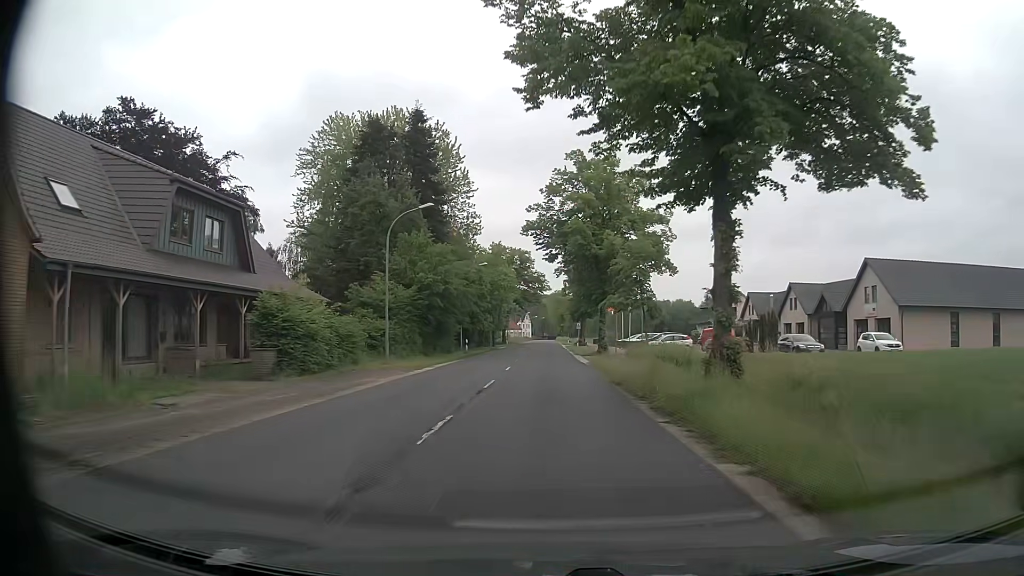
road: secondary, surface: asphalt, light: Day
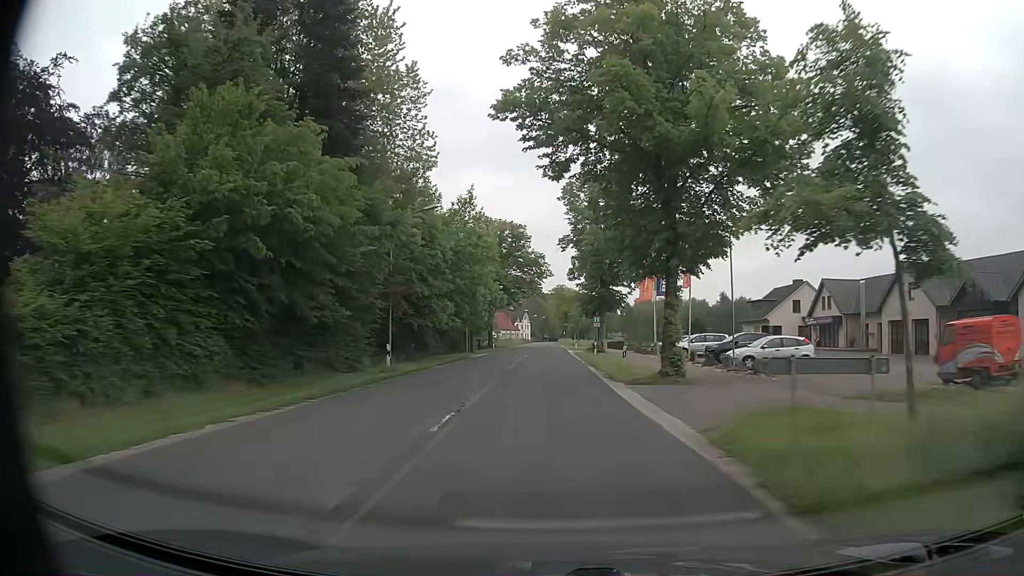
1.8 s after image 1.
(-0.1, +25.9) m; 0°
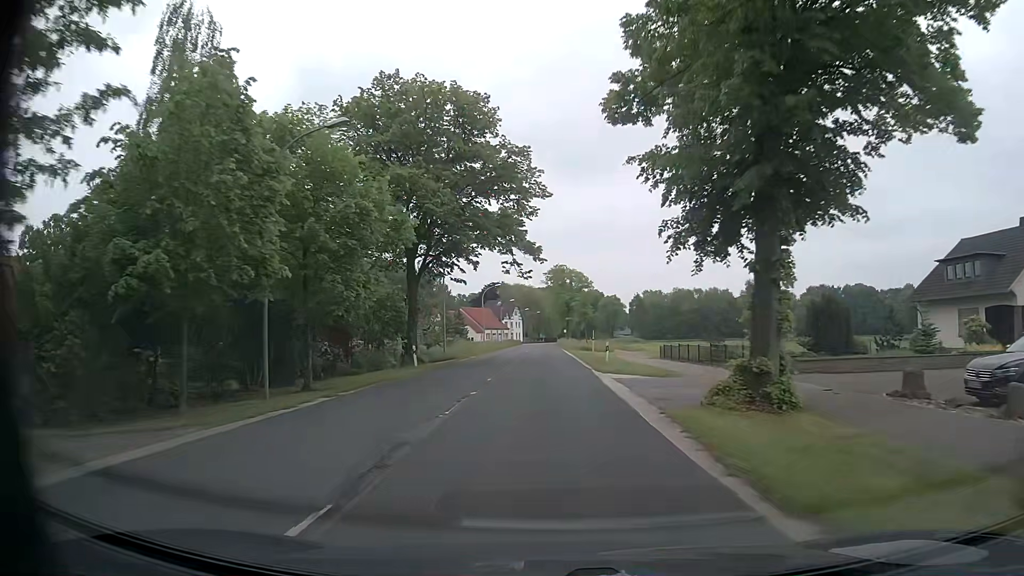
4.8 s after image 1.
(+0.1, +43.3) m; +1°
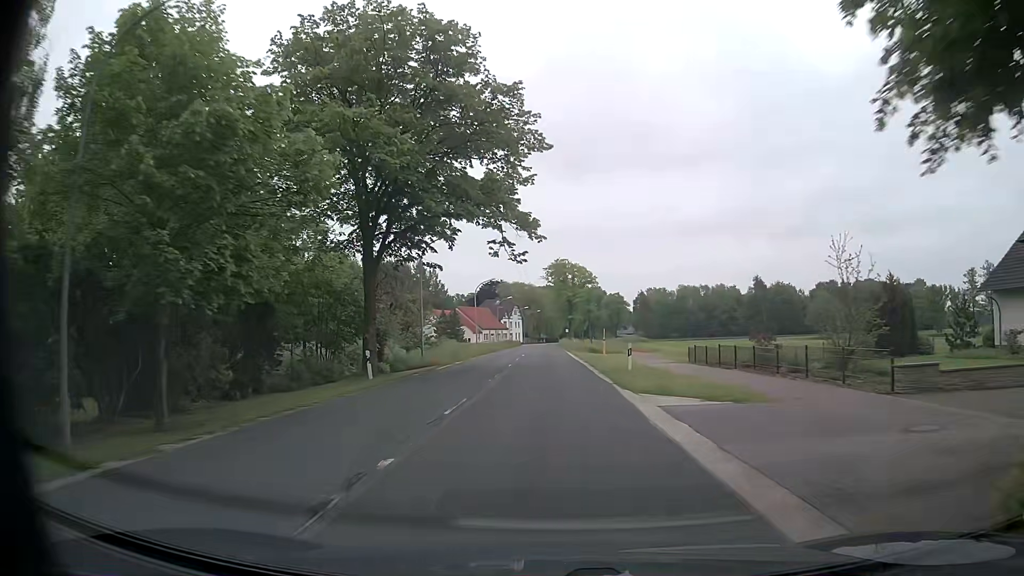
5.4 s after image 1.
(-0.1, +8.7) m; -1°
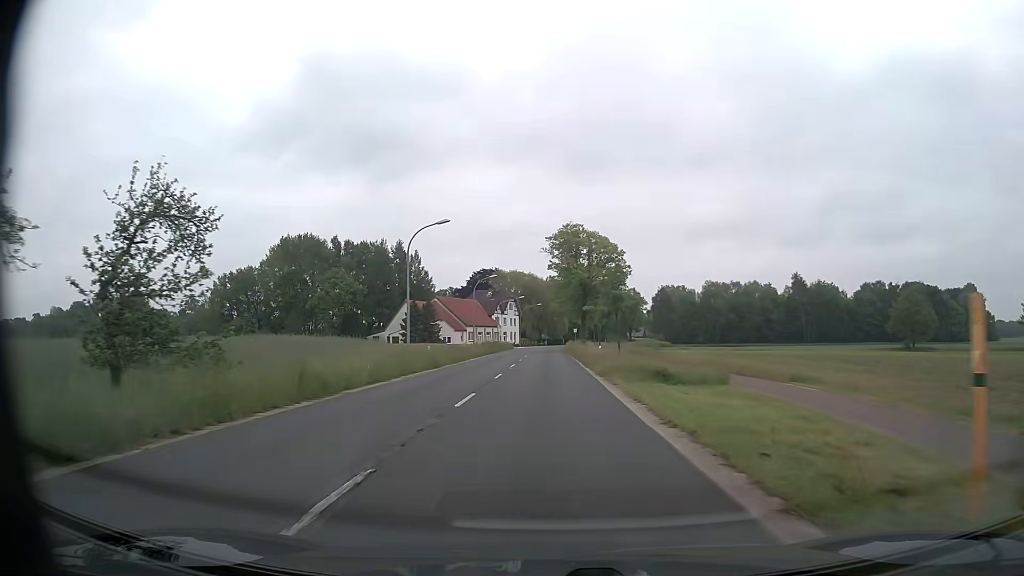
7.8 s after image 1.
(+0.2, +34.7) m; 0°
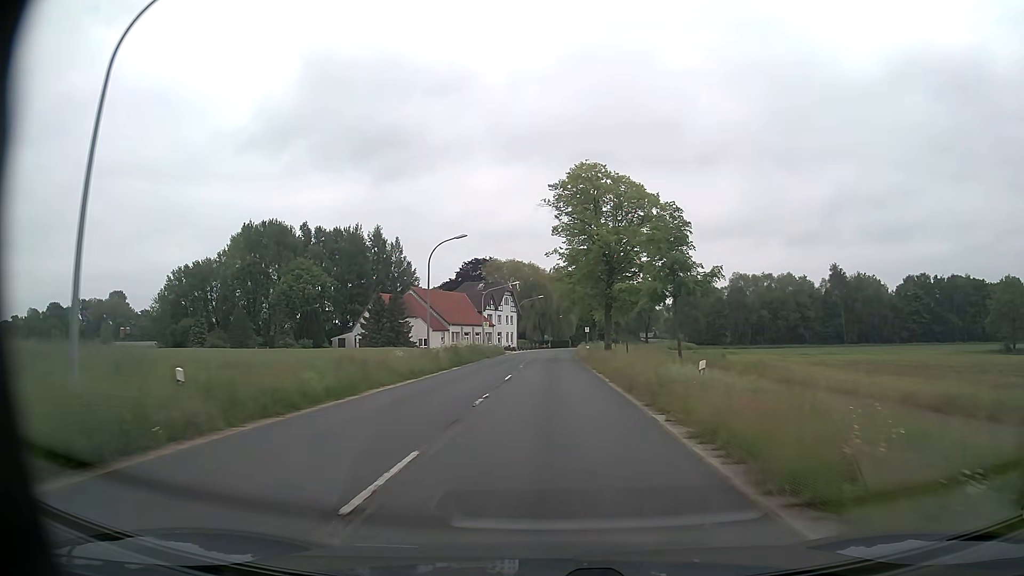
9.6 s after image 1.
(-0.1, +26.1) m; 0°
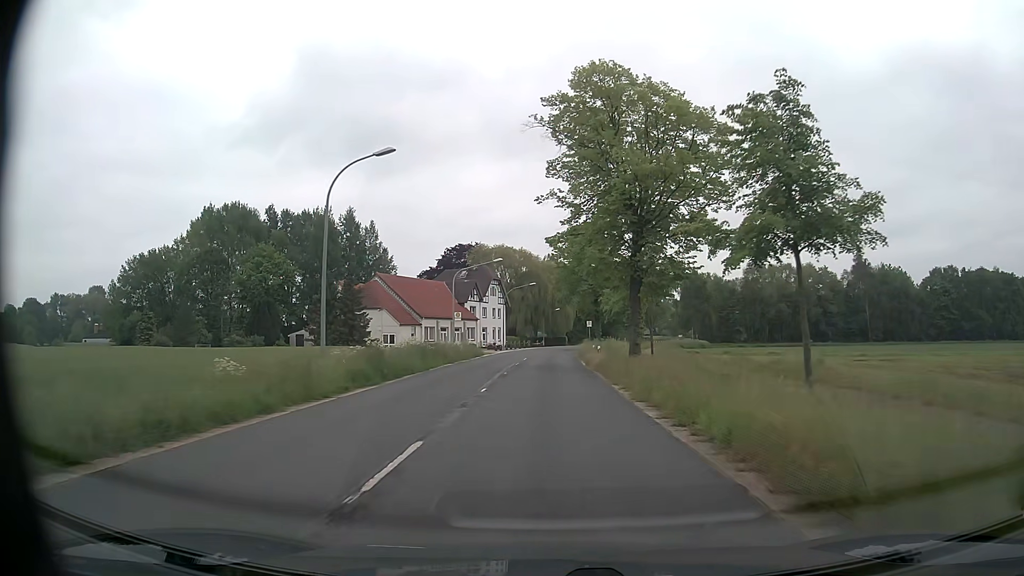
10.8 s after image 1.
(+0.1, +17.4) m; 0°
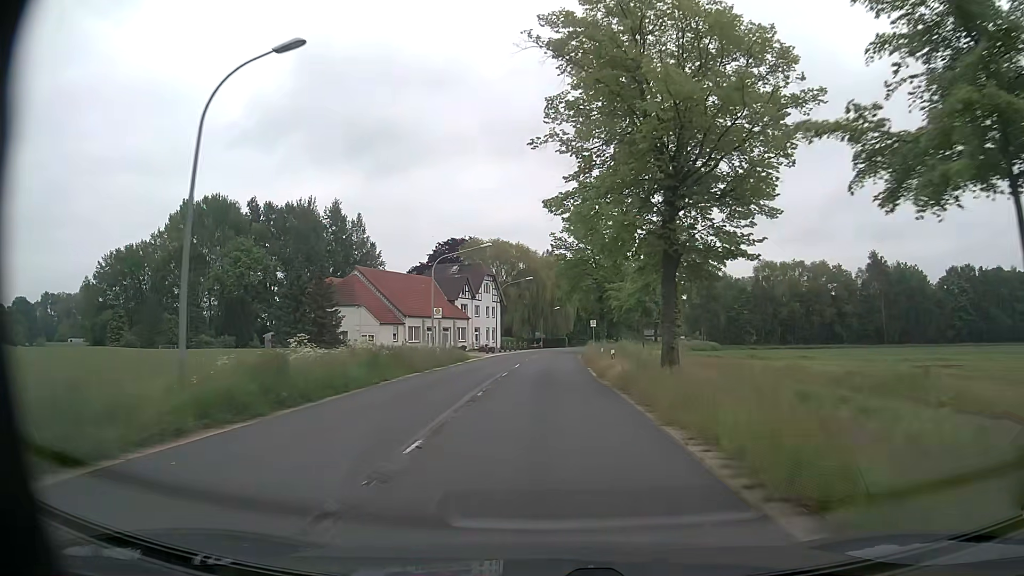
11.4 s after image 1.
(0.0, +8.7) m; 0°
(0, +10) (0, +20) (0, +30) (+1, +40) (+1, +50) (+1, +60) (+2, +70) (+4, +80) (+5, +90) (+7, +100) m
